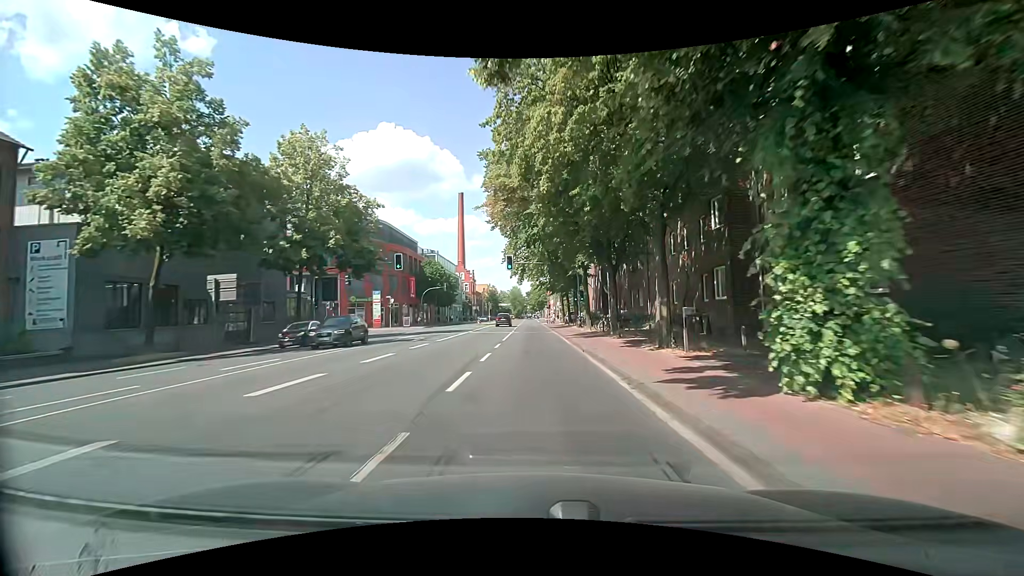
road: secondary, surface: asphalt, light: Day
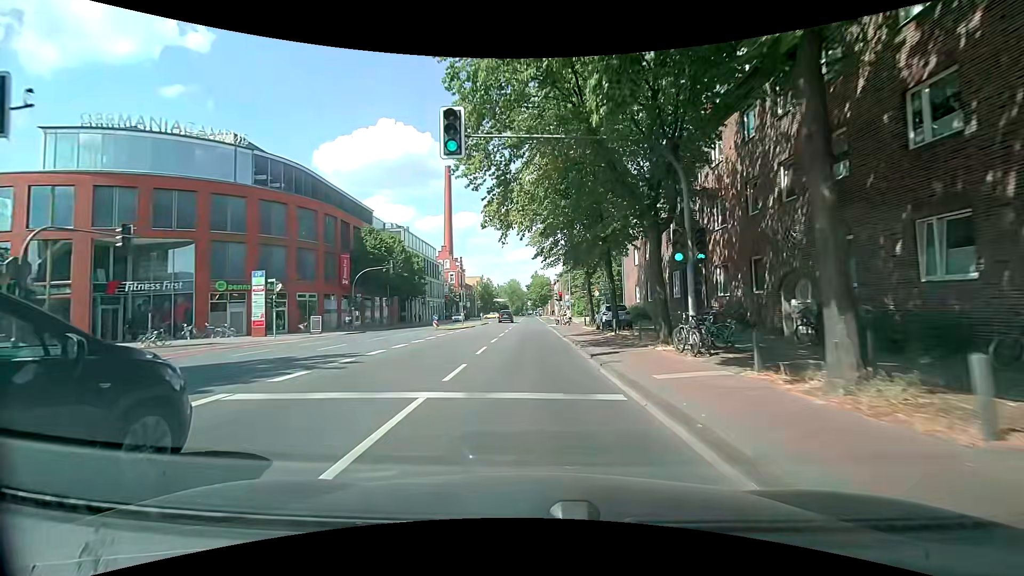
(+0.1, +31.4) m; 0°
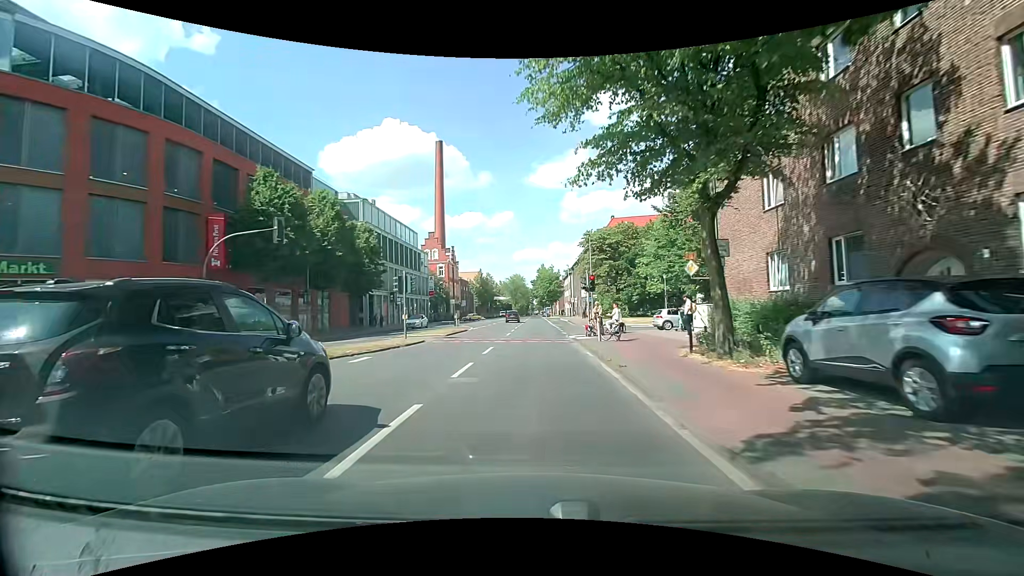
(-0.3, +23.6) m; -2°
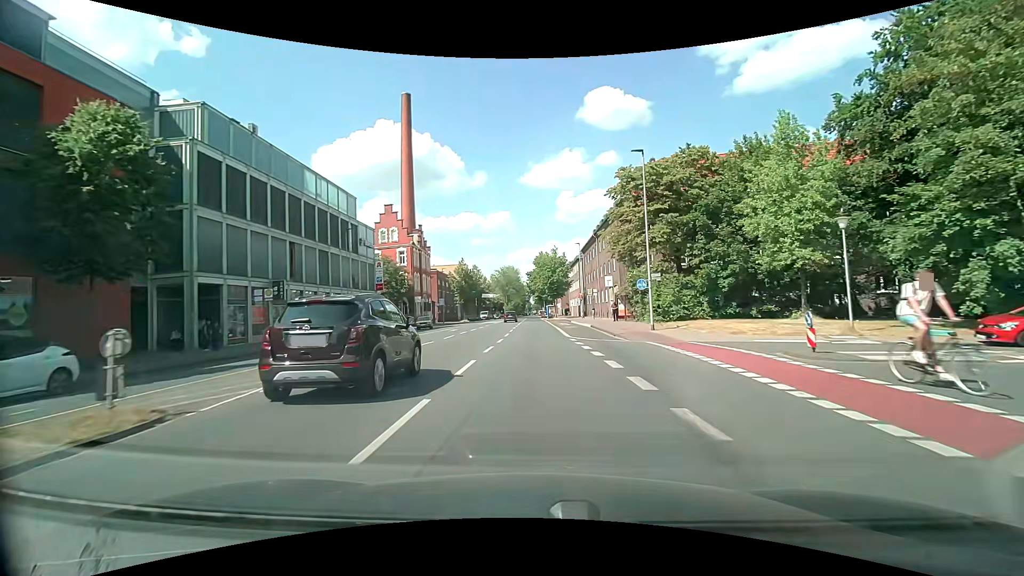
(+0.2, +30.3) m; +1°
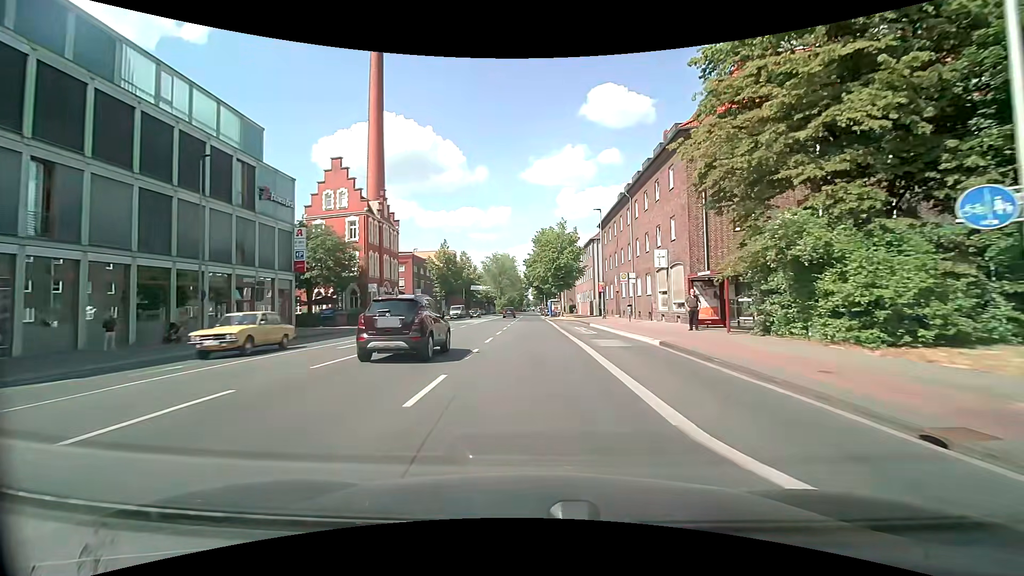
(0.0, +21.8) m; 0°
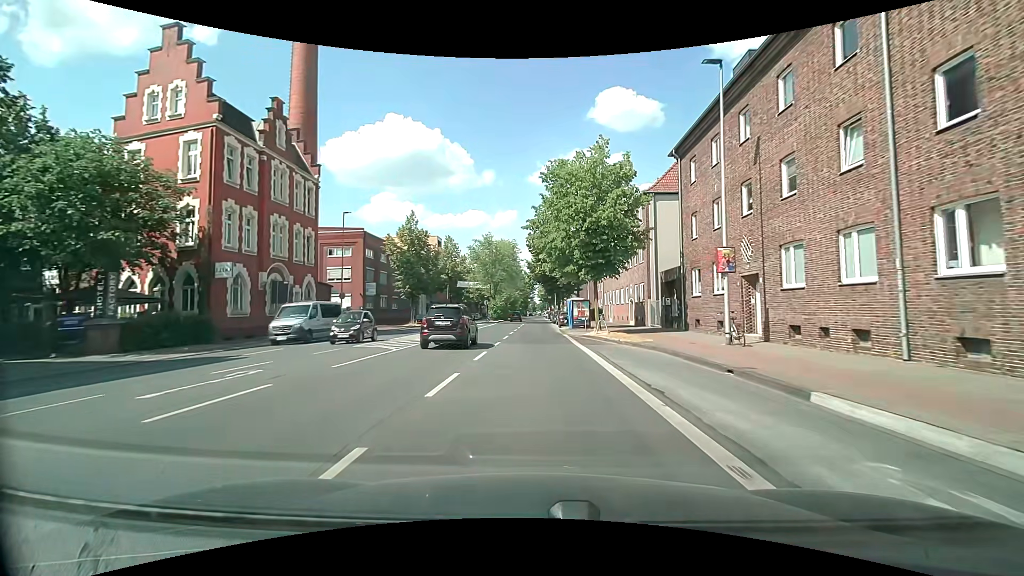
(-0.2, +29.0) m; -1°
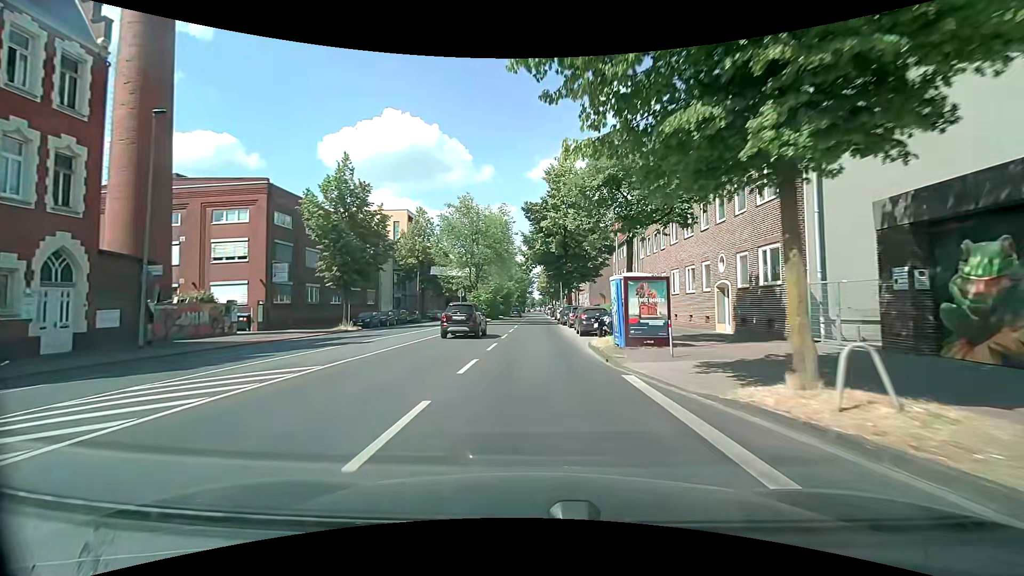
(-0.1, +21.9) m; 0°
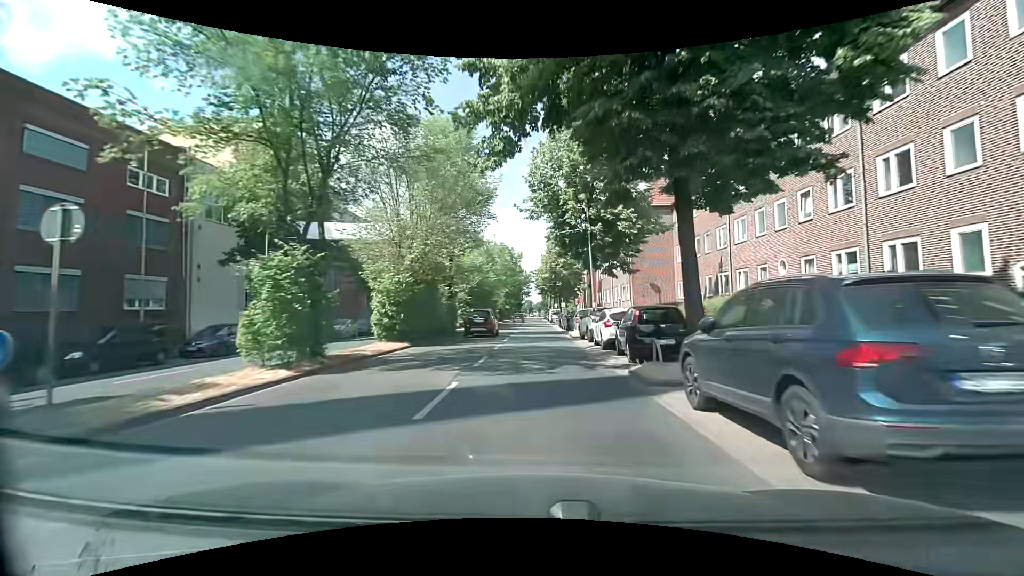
(-0.2, +36.8) m; -1°
